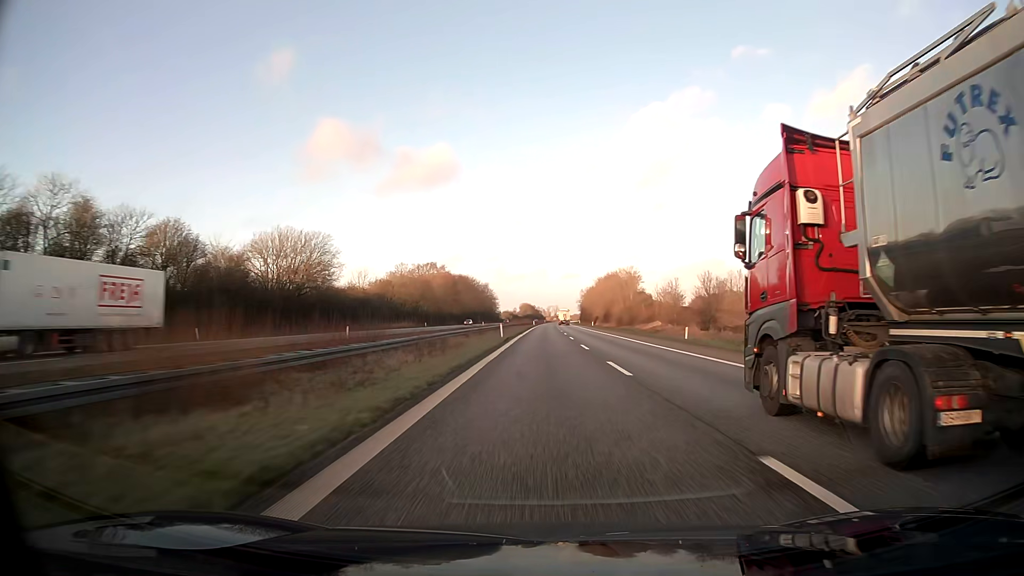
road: motorway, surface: asphalt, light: Day
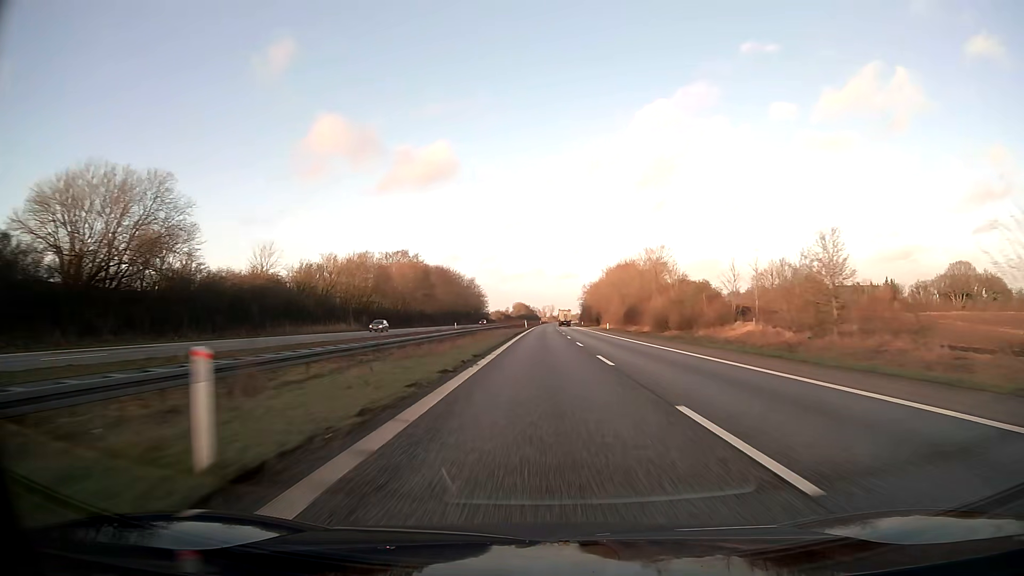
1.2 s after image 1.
(+0.1, +41.3) m; 0°
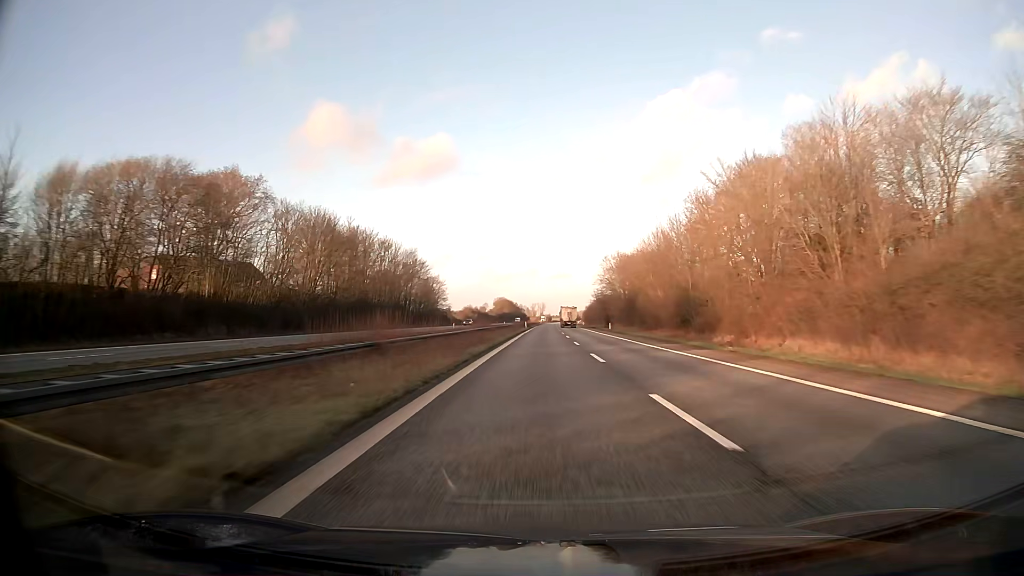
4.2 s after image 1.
(+0.7, +103.2) m; +1°
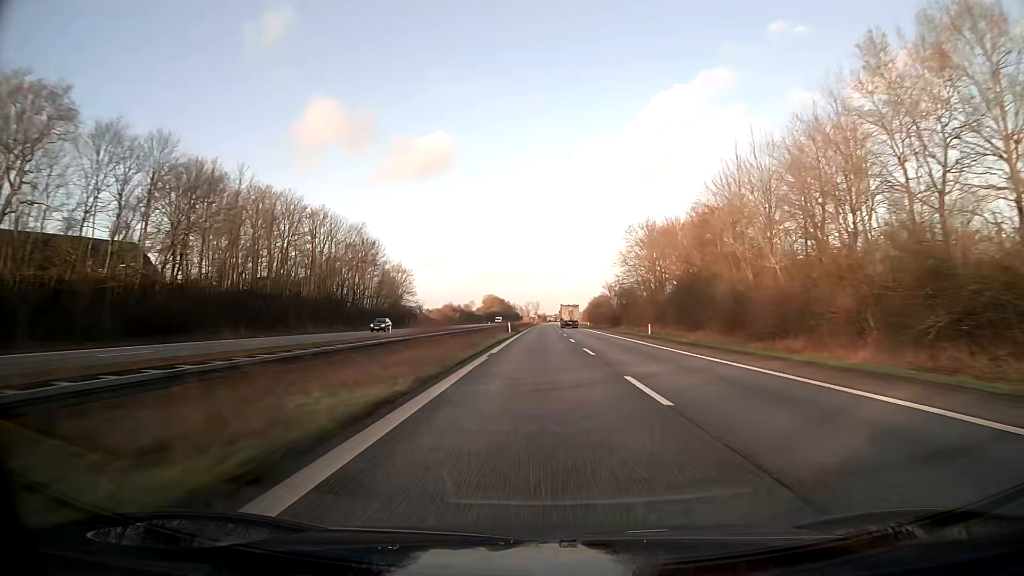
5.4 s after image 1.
(+0.2, +41.3) m; 0°
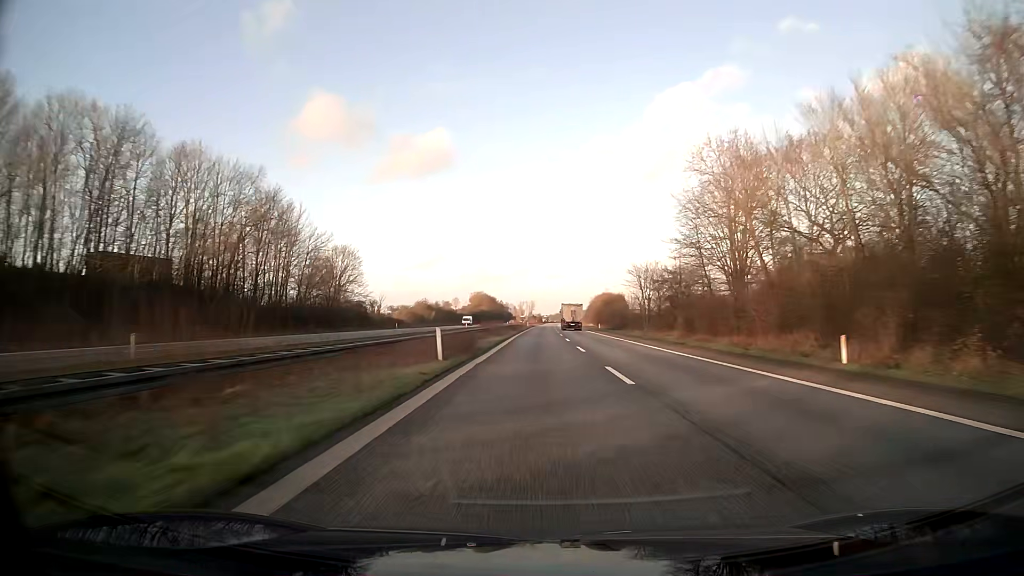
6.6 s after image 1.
(+0.2, +41.3) m; 0°
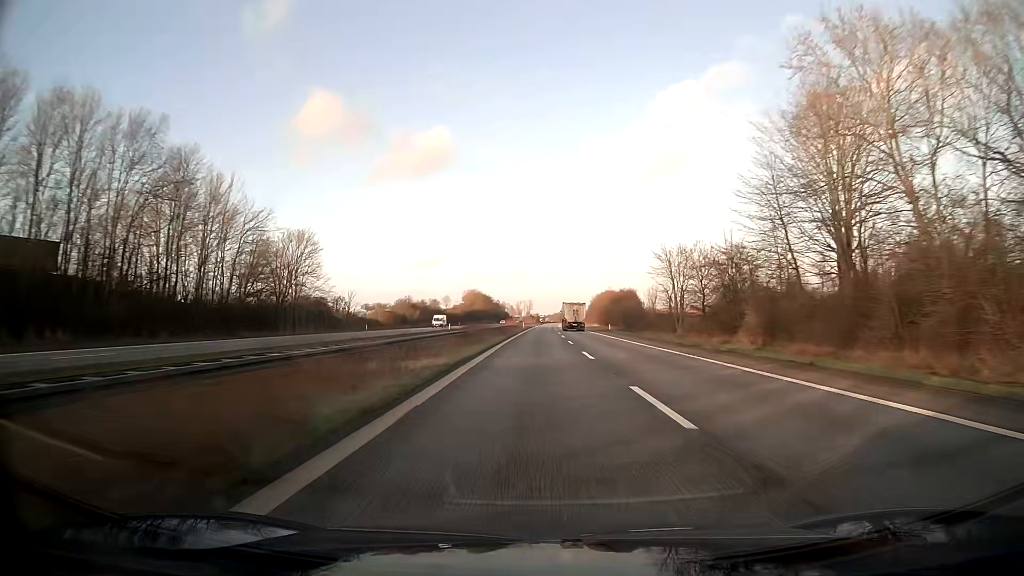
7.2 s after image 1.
(0.0, +20.7) m; 0°
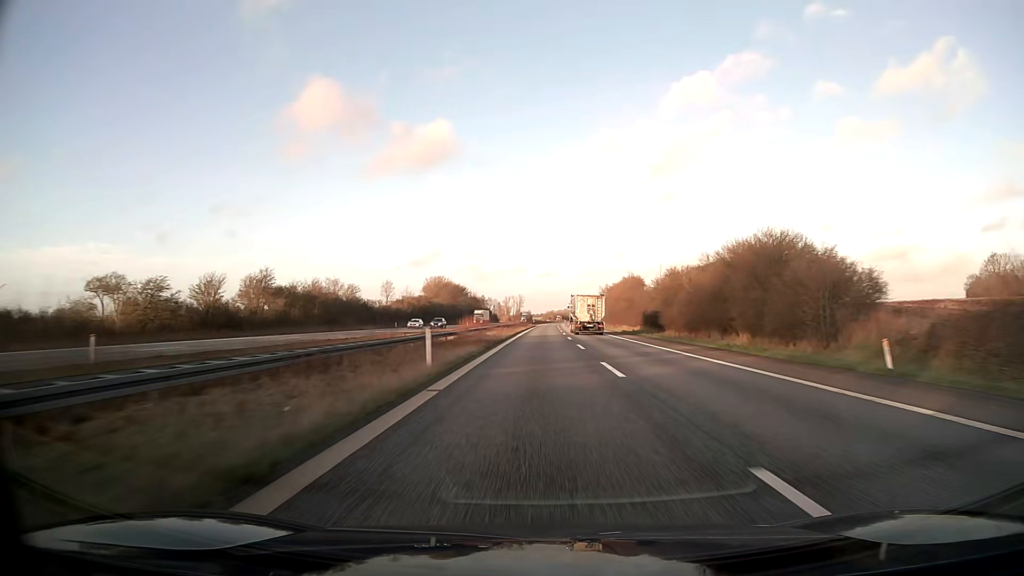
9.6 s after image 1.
(+0.4, +82.7) m; +1°
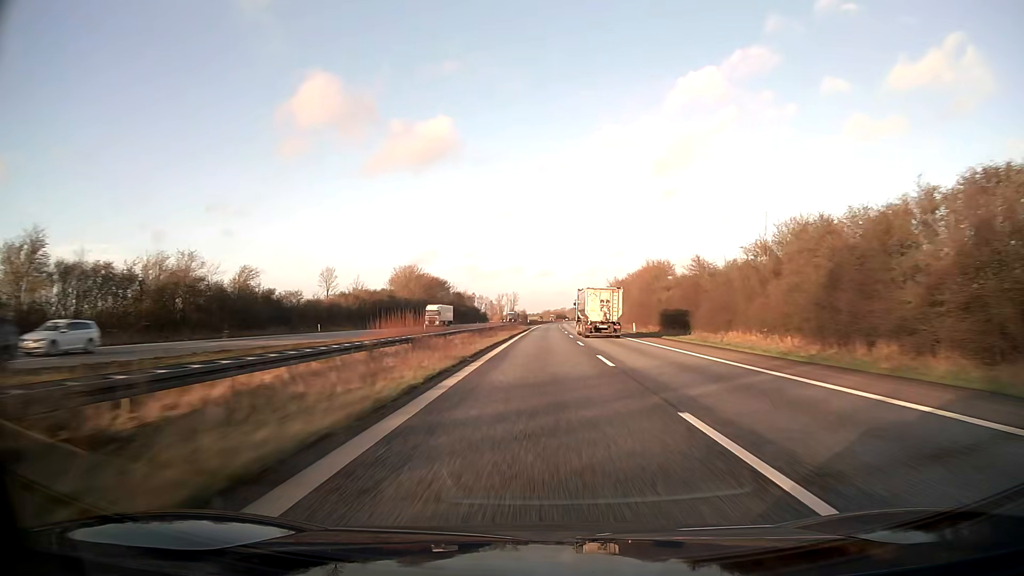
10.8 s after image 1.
(+0.1, +41.3) m; 0°
(0, +10) (0, +20) (0, +30) (0, +40) (0, +50) (0, +60) (0, +70) (+1, +80) (+1, +90) (+1, +100) m
